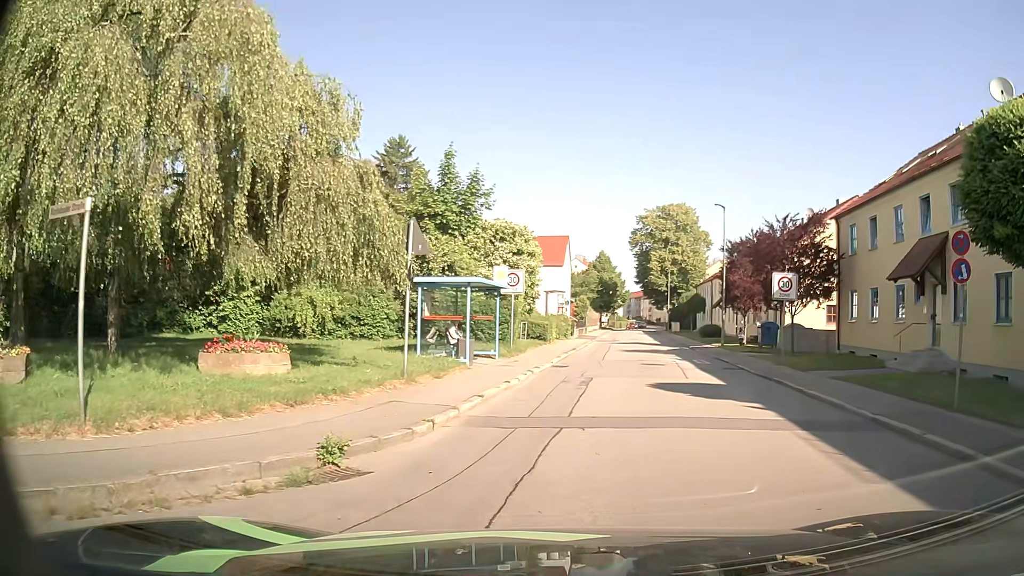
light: Day
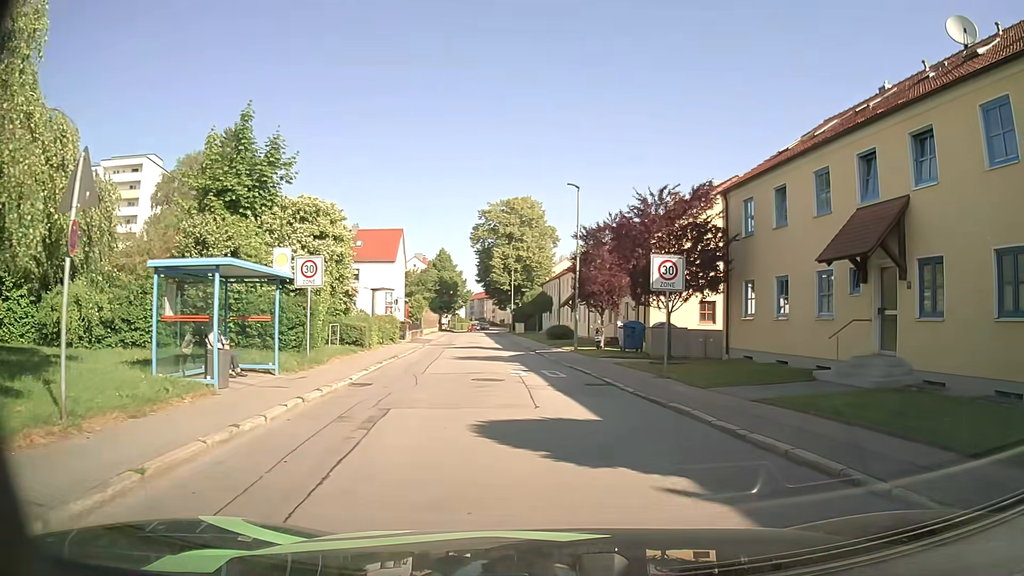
(+0.6, +6.0) m; +13°
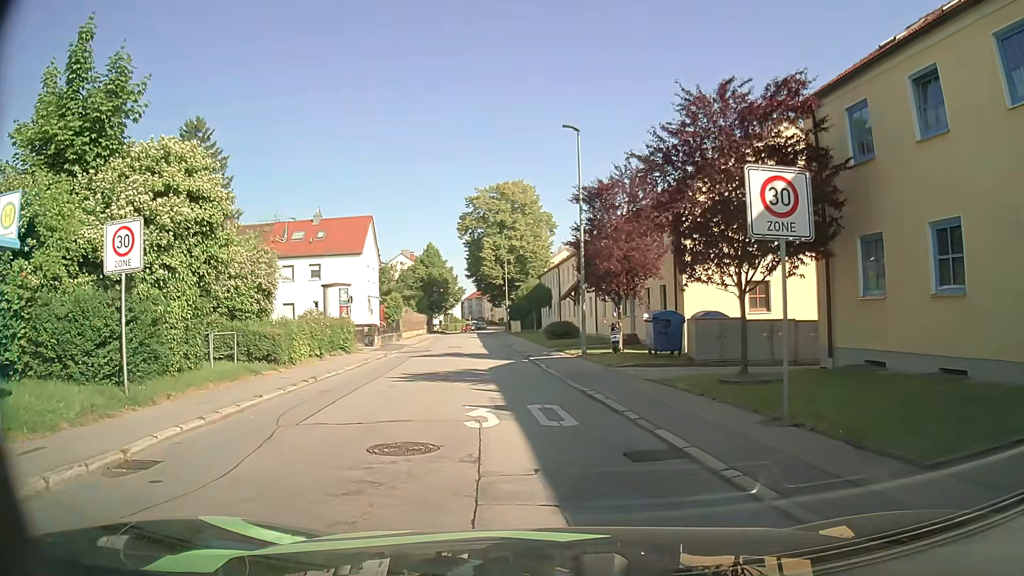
(+0.1, +9.2) m; 0°
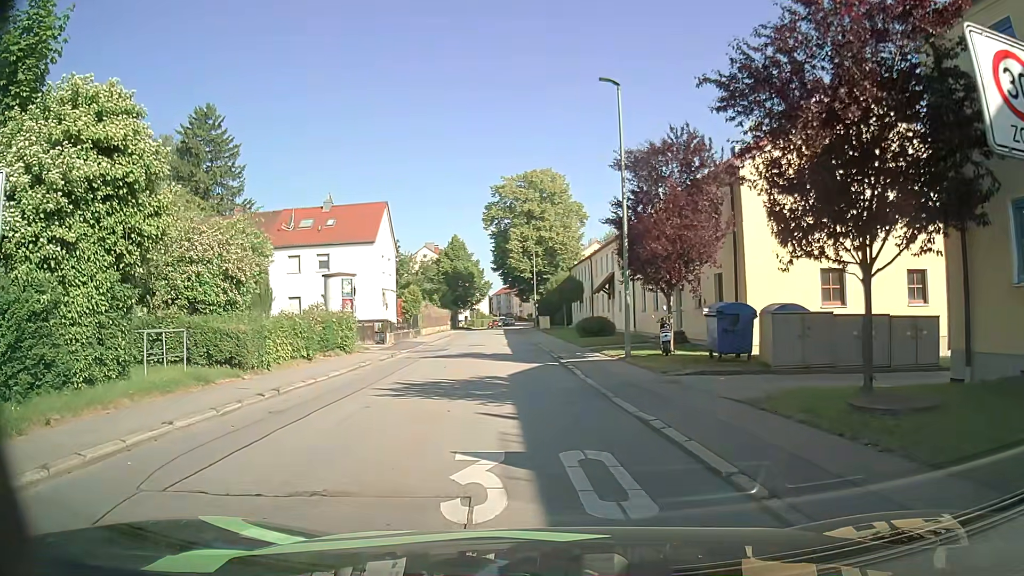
(-0.1, +4.3) m; -3°
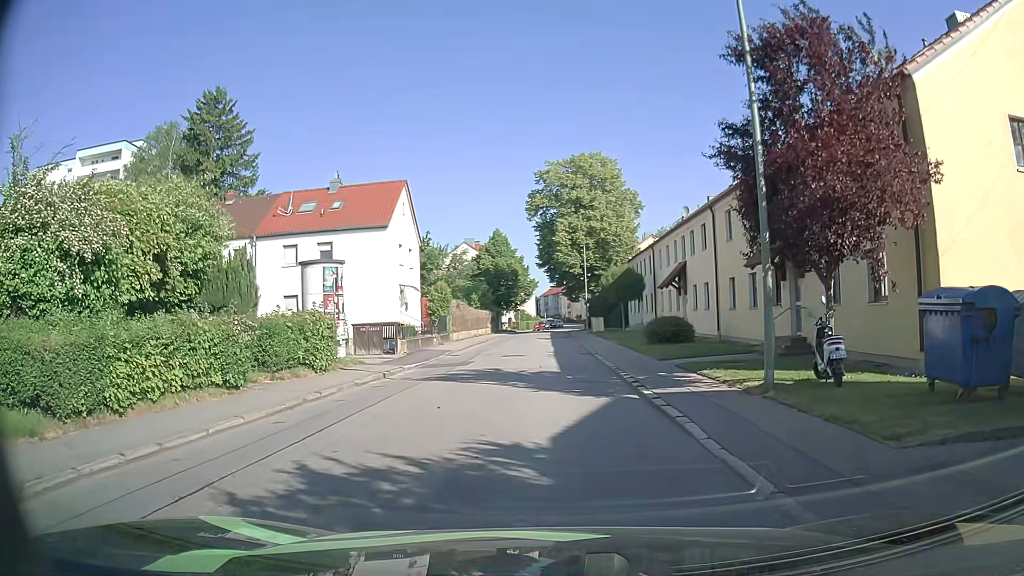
(-0.4, +8.5) m; -5°
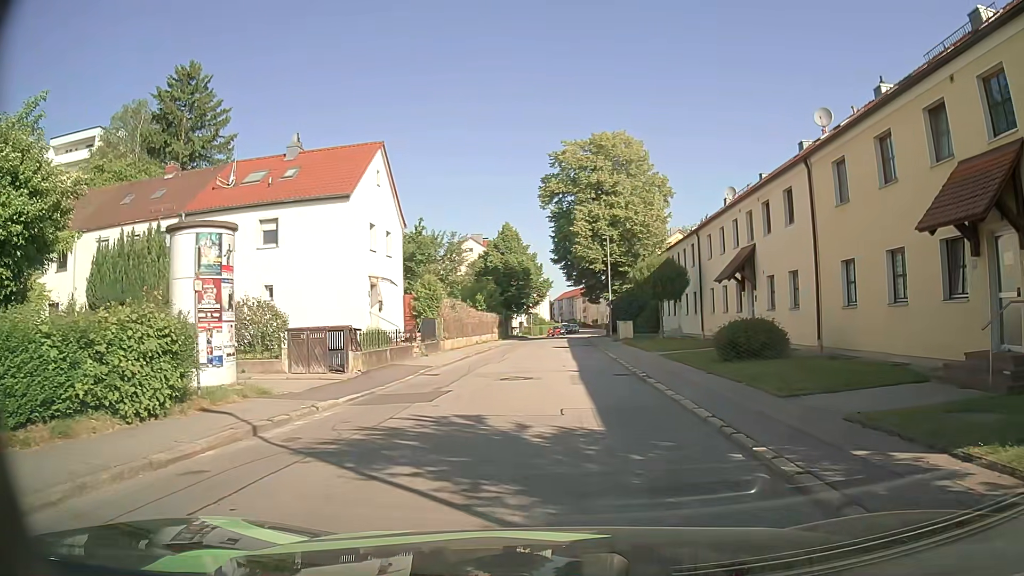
(-0.2, +9.5) m; -1°
(0, +10) (+1, +20) (+1, +30) (+1, +40) (+1, +50) (+2, +60) (+3, +70) (+4, +80) (+5, +90) (+6, +100) m
